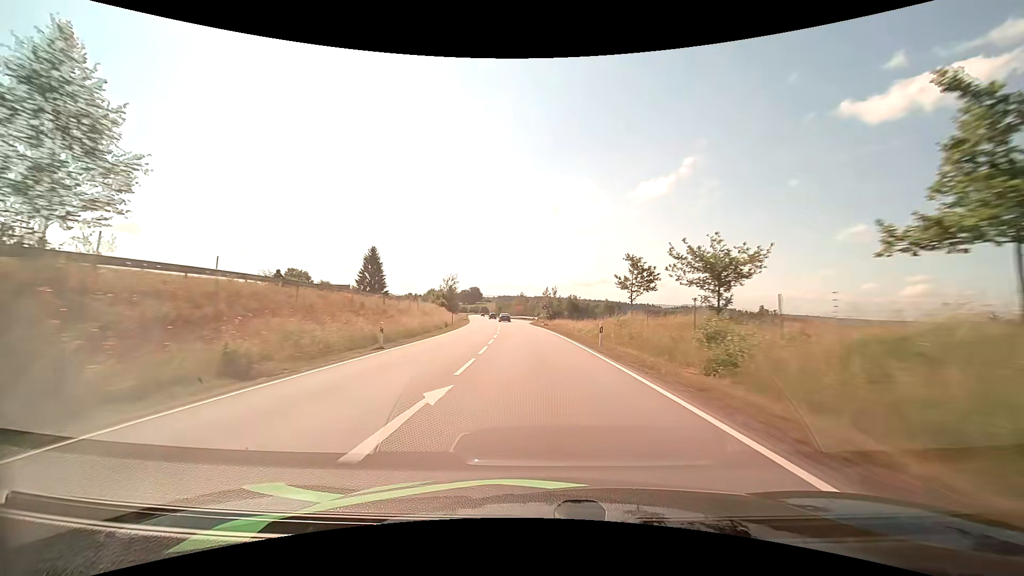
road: primary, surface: asphalt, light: Day
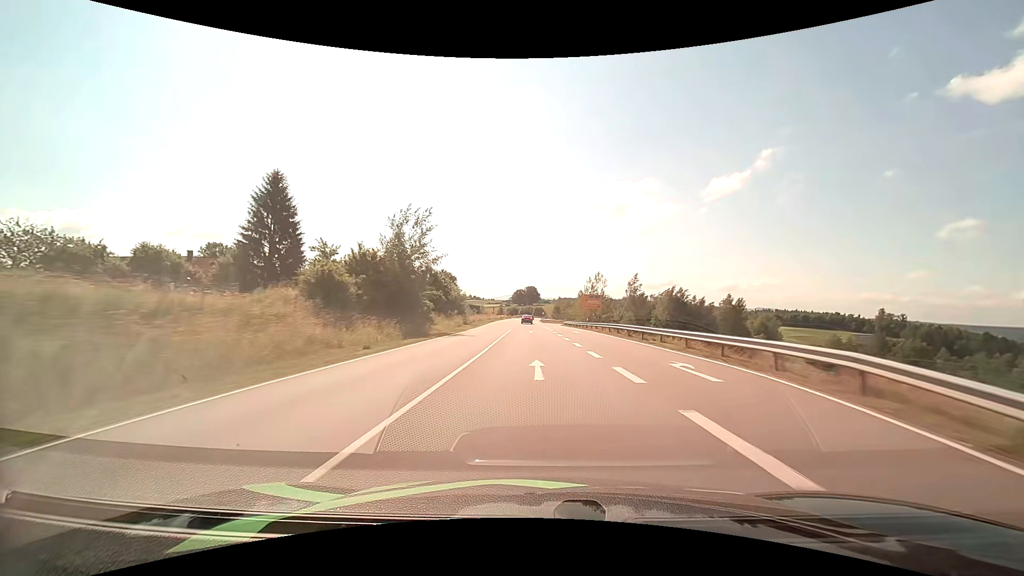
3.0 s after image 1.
(-4.7, +76.8) m; -7°
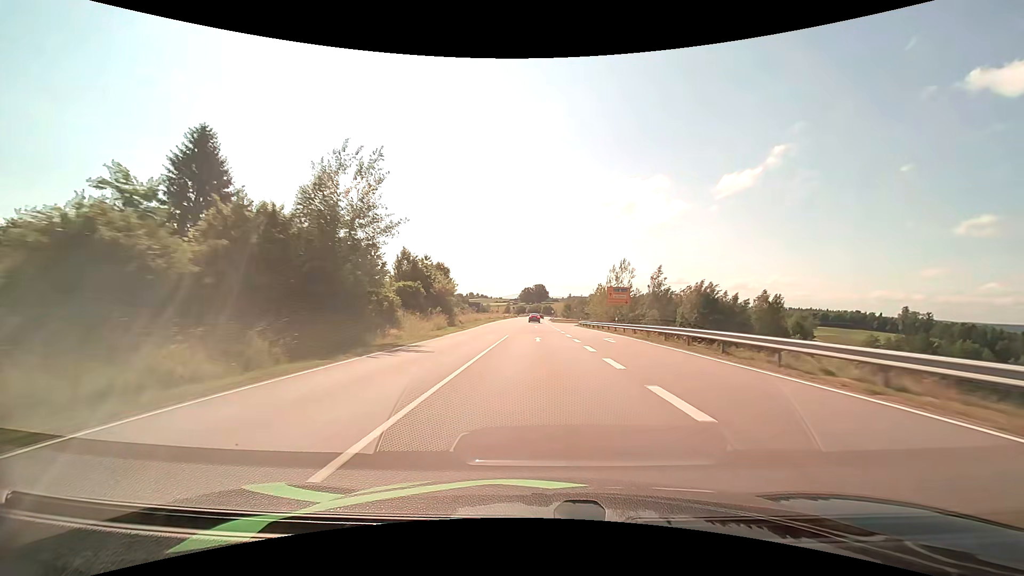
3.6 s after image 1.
(-0.2, +15.6) m; -1°
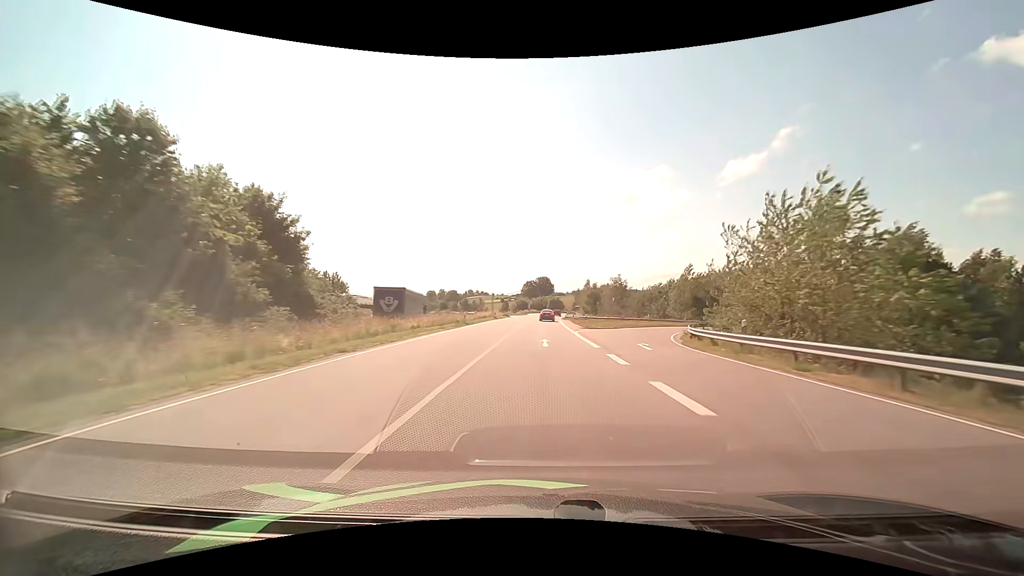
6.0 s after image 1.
(-0.4, +59.6) m; 0°
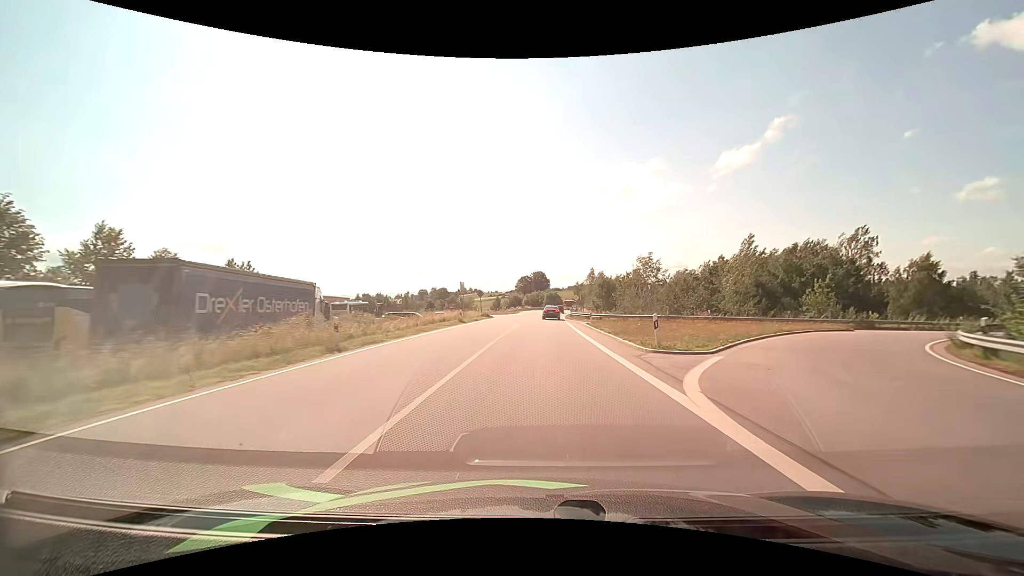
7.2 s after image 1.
(+0.1, +24.9) m; +1°
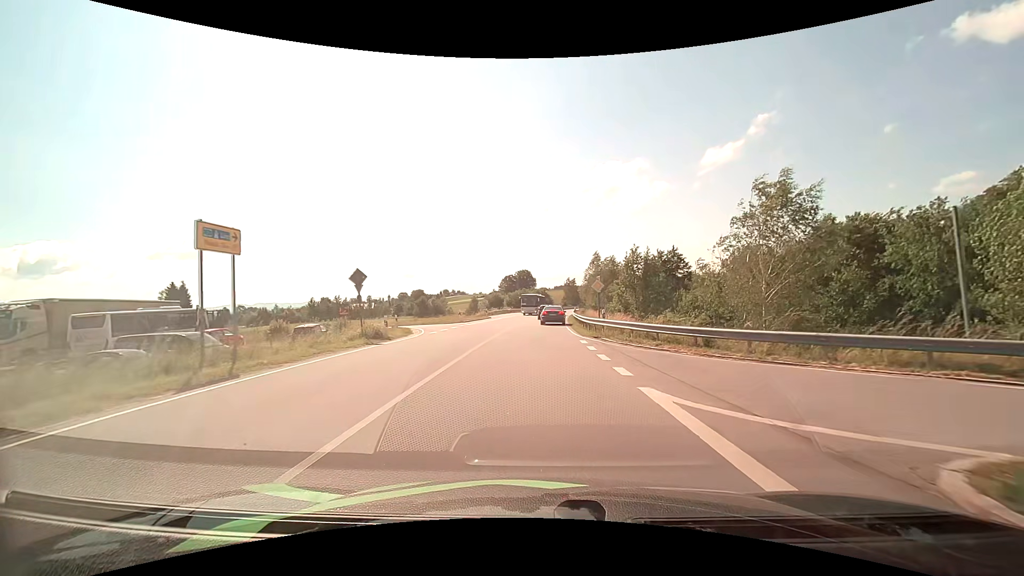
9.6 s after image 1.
(+0.5, +33.4) m; +2°
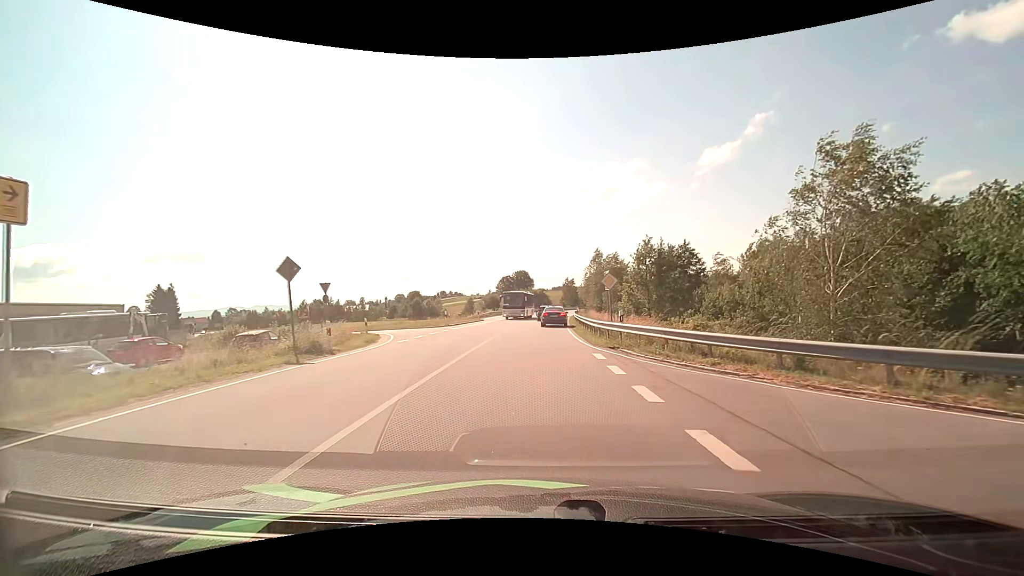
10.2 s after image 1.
(0.0, +5.5) m; 0°
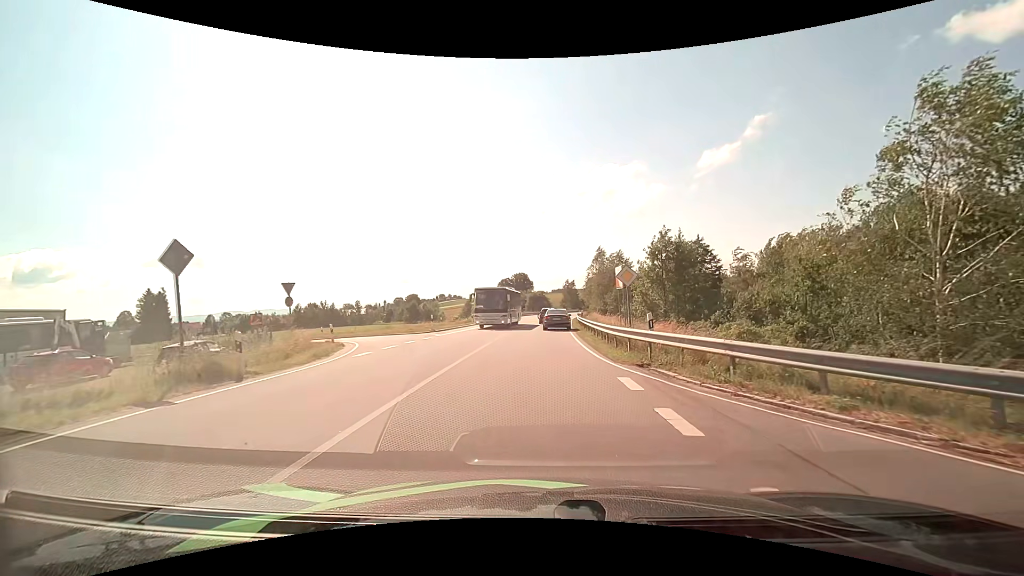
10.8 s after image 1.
(0.0, +4.7) m; 0°
(0, +10) (0, +20) (0, +30) (+1, +40) (+1, +50) (+1, +60) (+2, +70) (+3, +80) (+4, +90) (+5, +100) m
